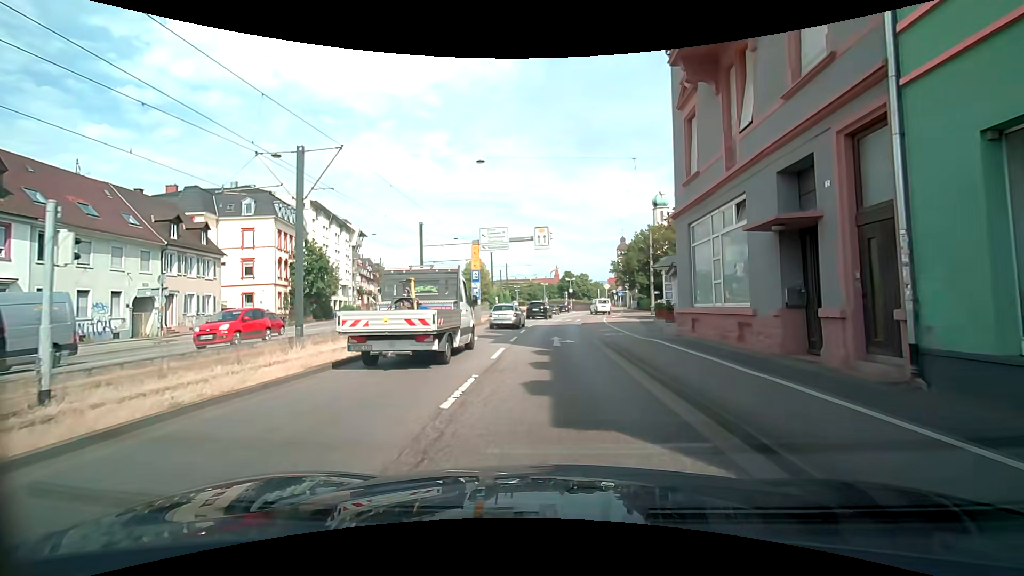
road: primary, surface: asphalt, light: Day
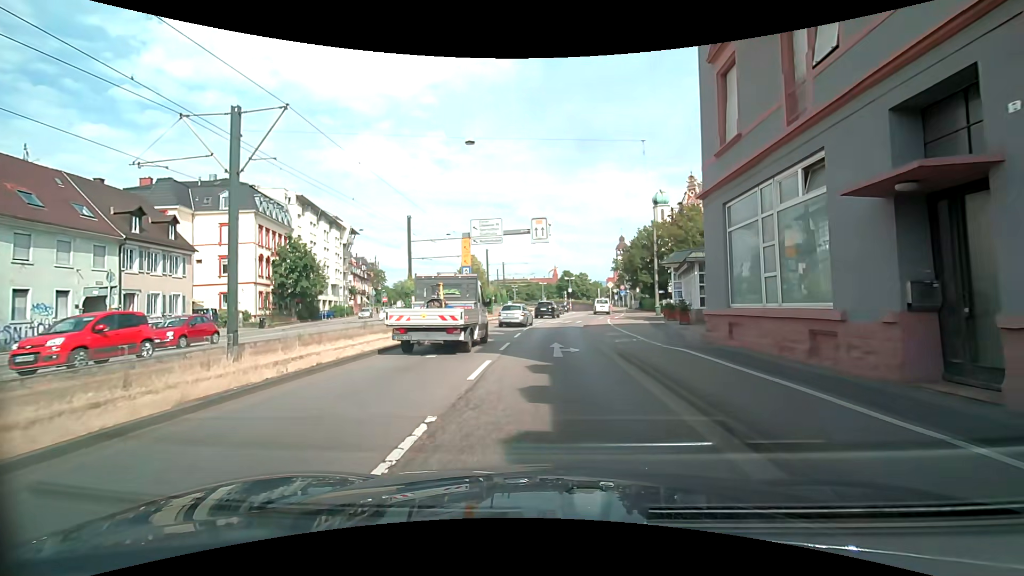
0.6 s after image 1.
(0.0, +3.5) m; -1°
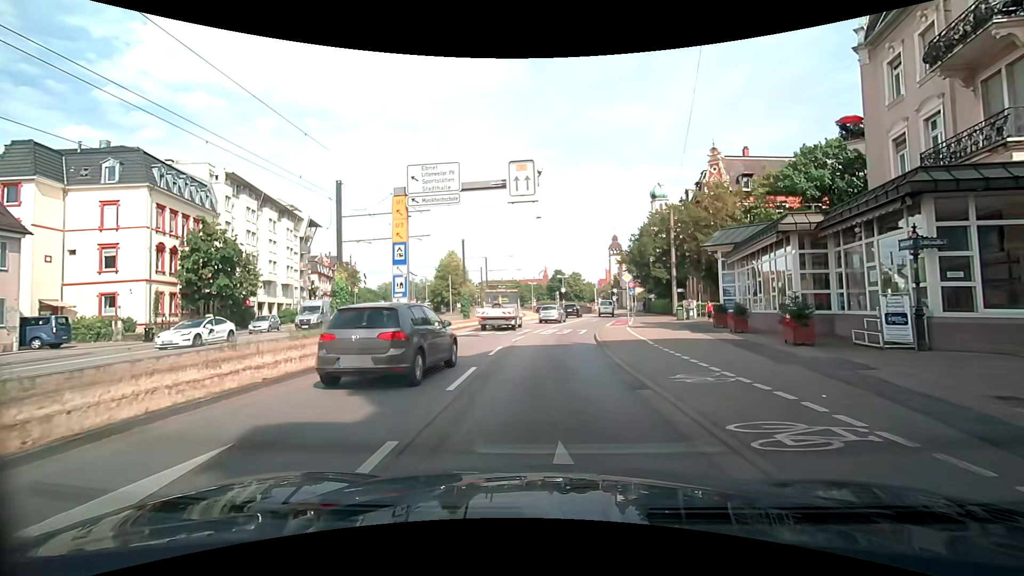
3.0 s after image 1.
(+0.3, +12.9) m; +2°
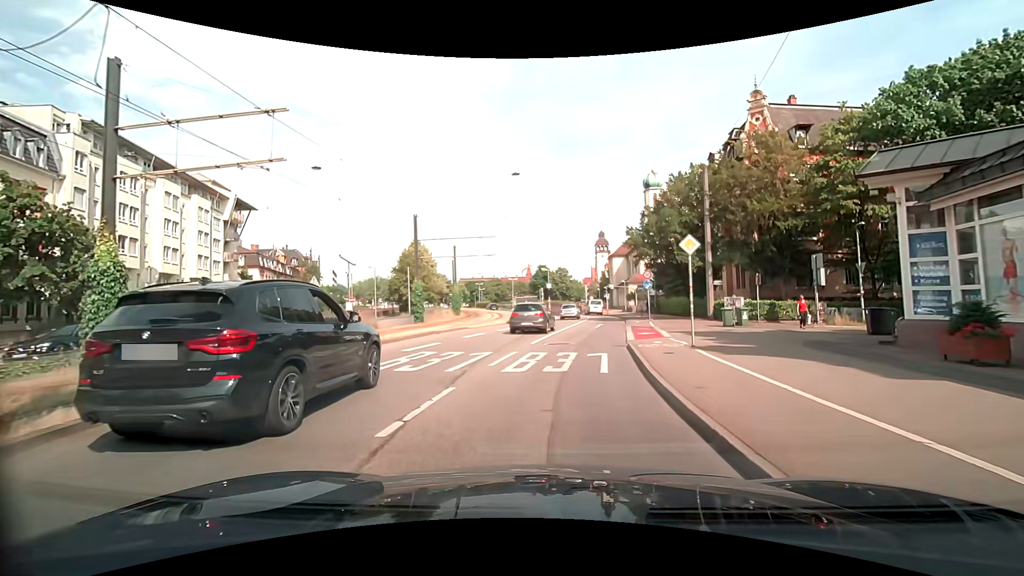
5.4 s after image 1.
(+0.1, +15.1) m; +1°
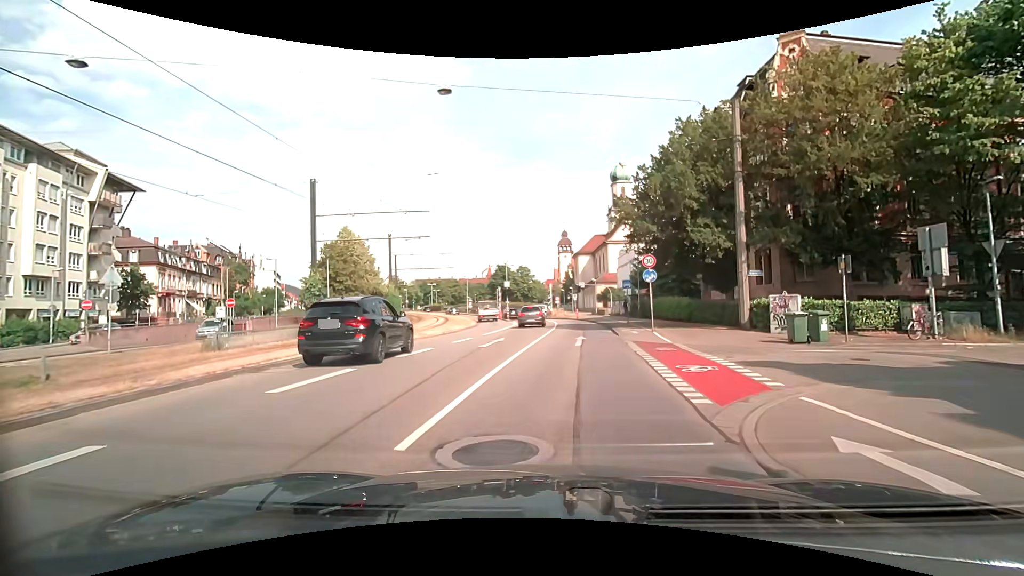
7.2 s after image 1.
(+0.4, +12.4) m; +4°
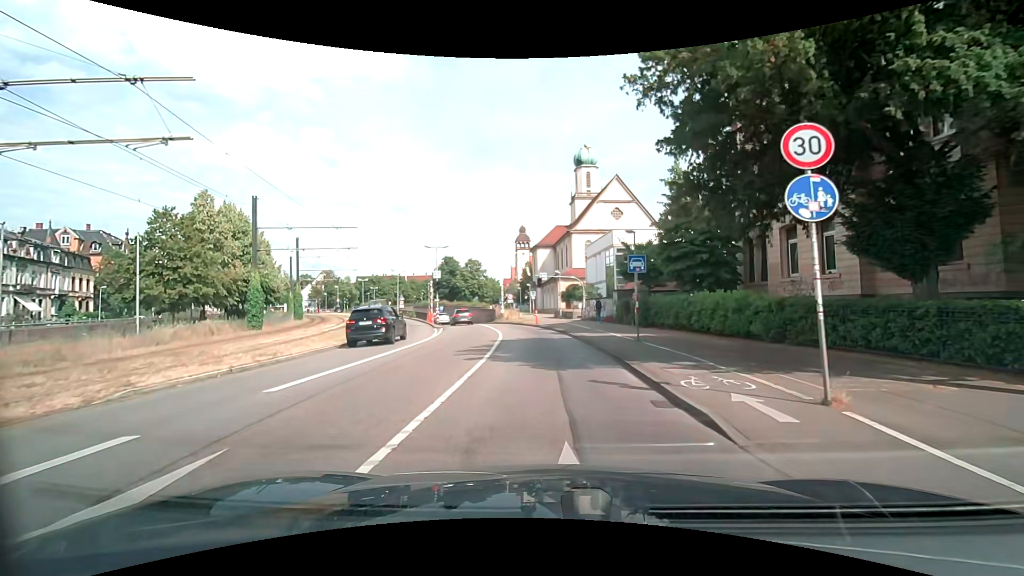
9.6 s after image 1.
(+0.9, +17.1) m; +6°
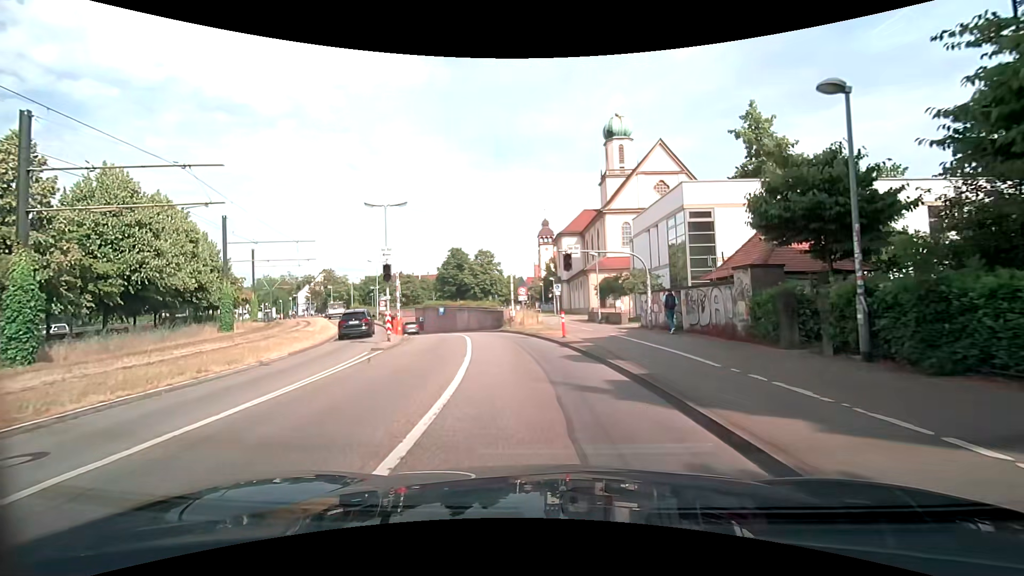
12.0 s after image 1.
(-0.2, +17.6) m; -2°
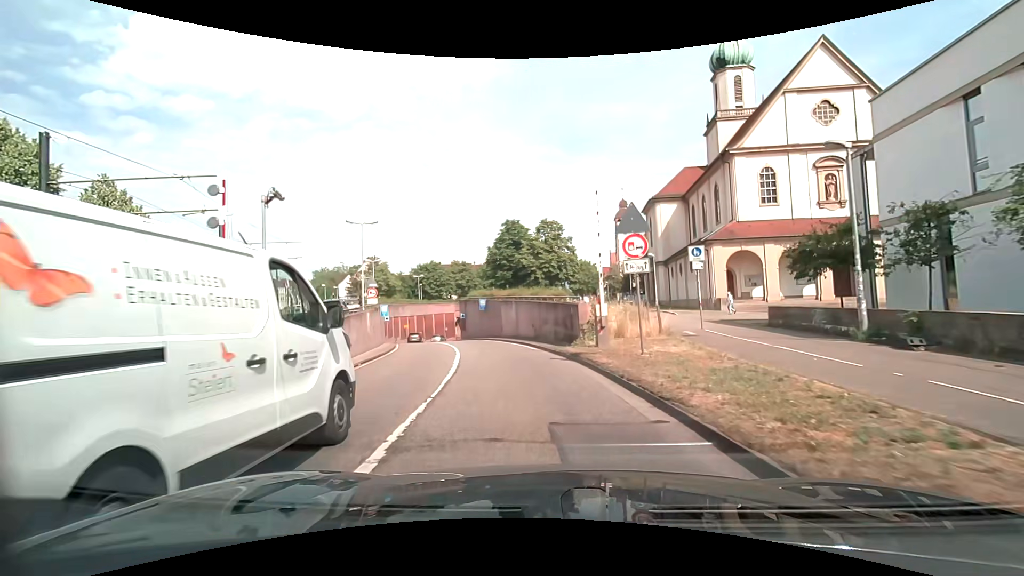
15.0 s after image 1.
(-2.0, +22.2) m; -9°
